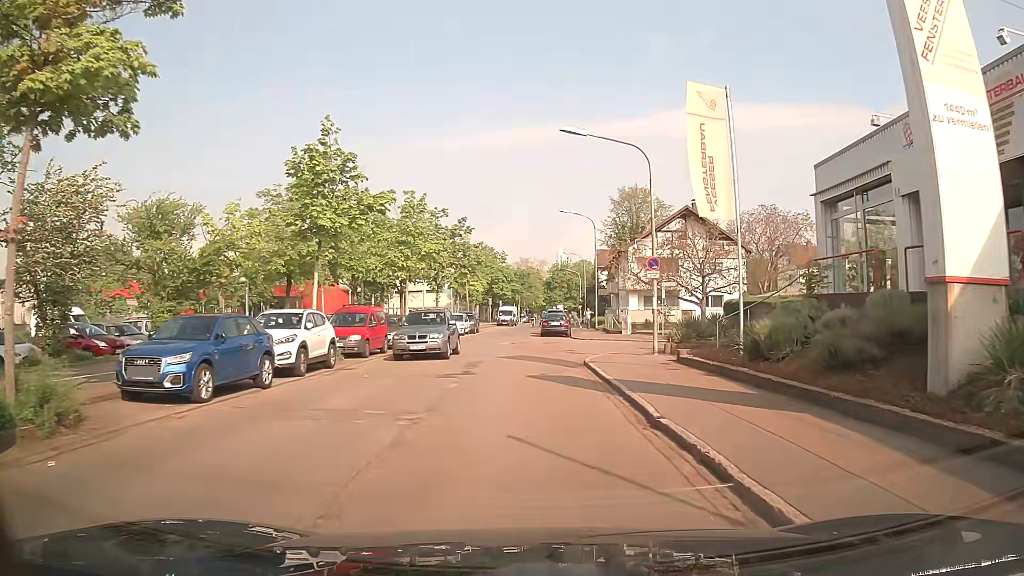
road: residential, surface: asphalt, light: Day
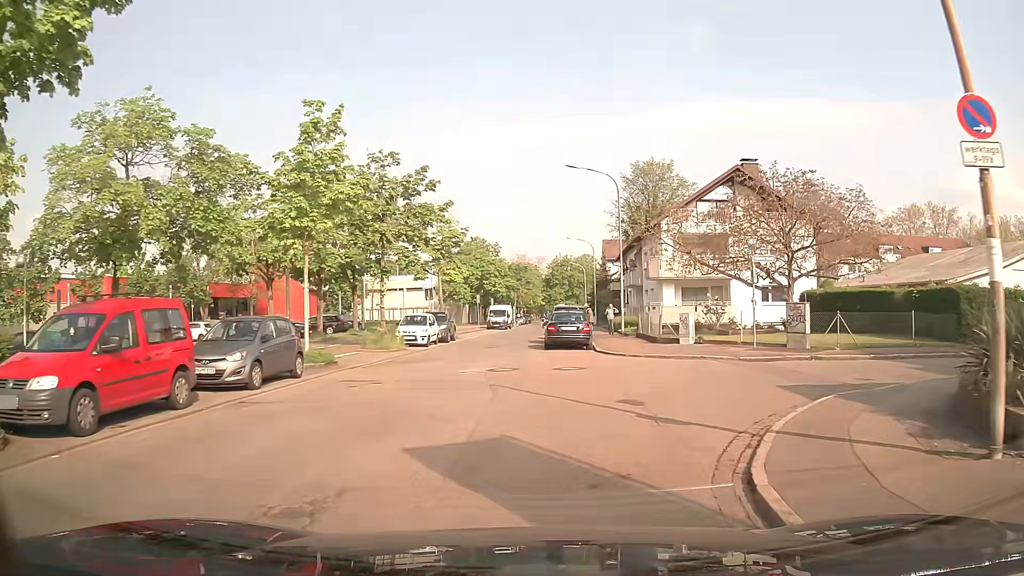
(+0.4, +15.8) m; +2°
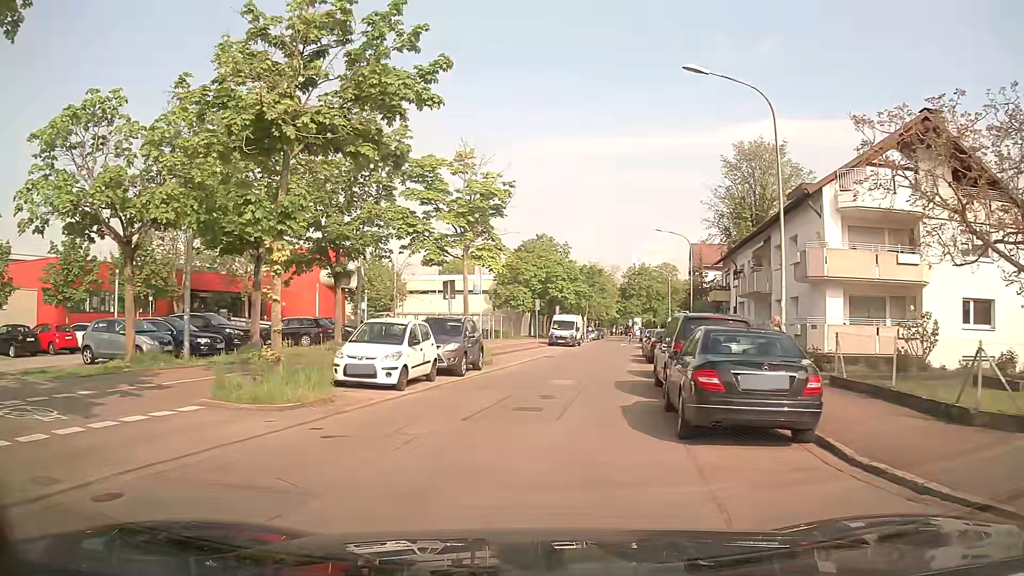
(-0.6, +16.8) m; -8°
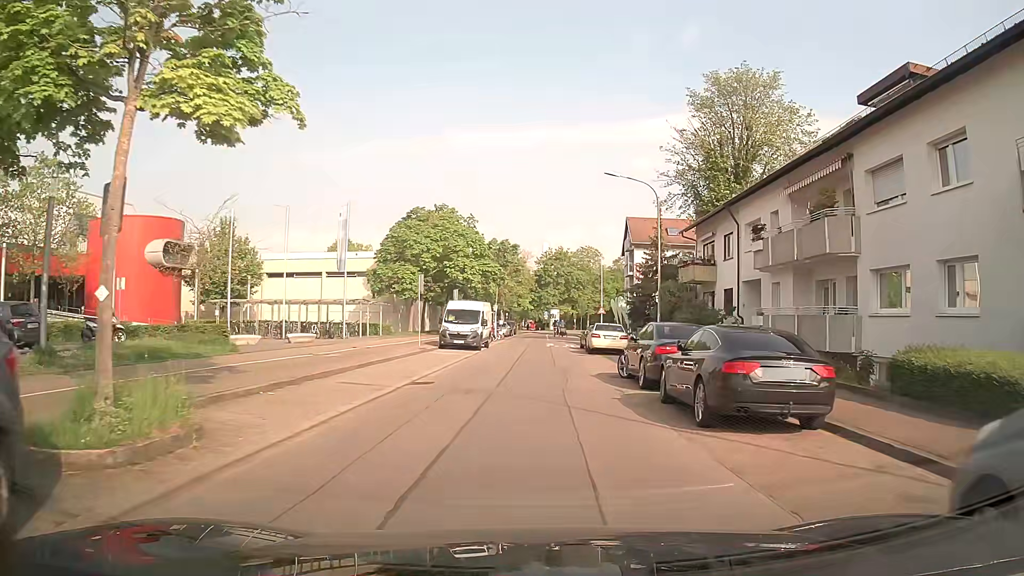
(+1.2, +18.7) m; +8°
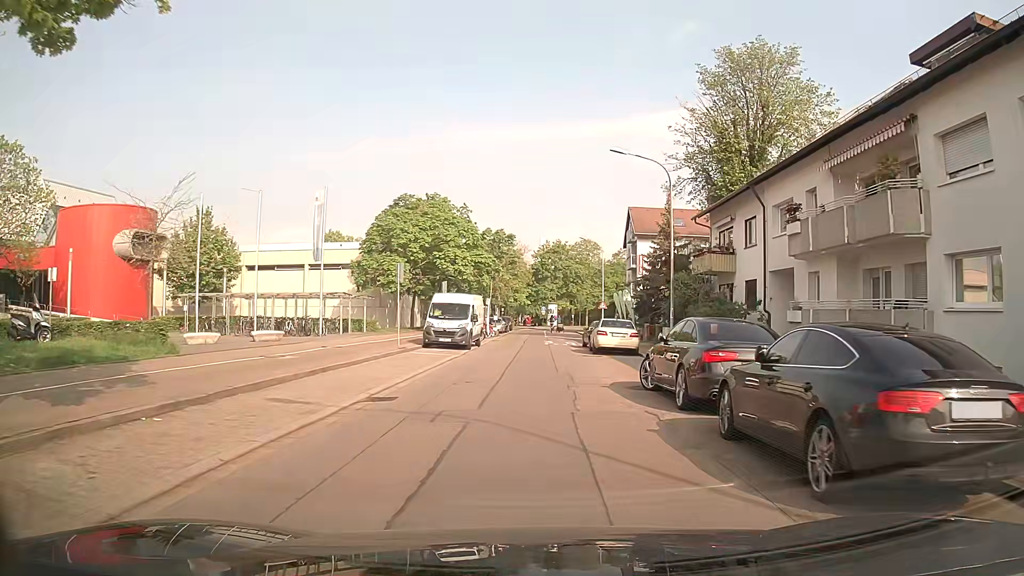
(0.0, +4.1) m; +1°
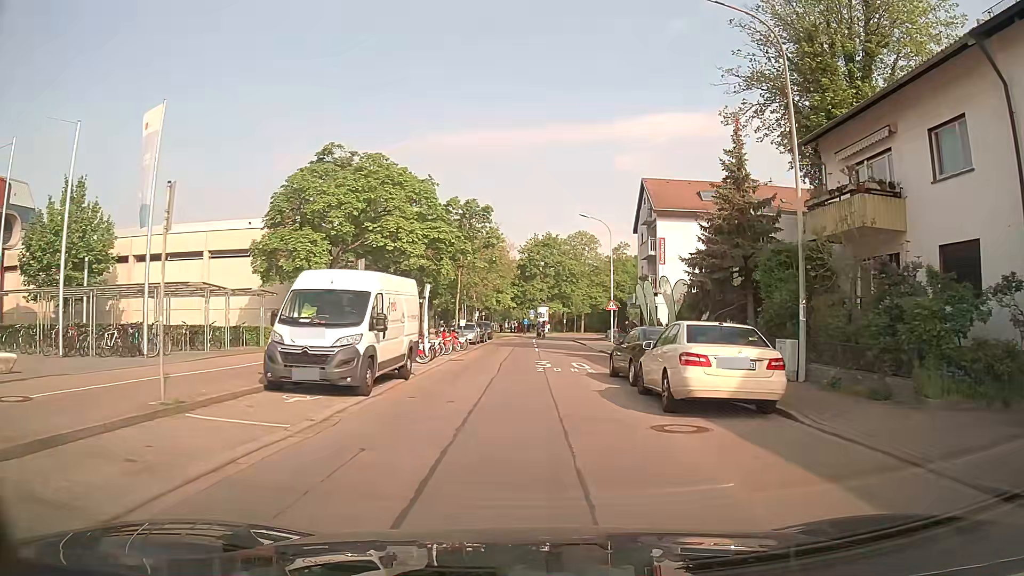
(+0.1, +16.9) m; +2°
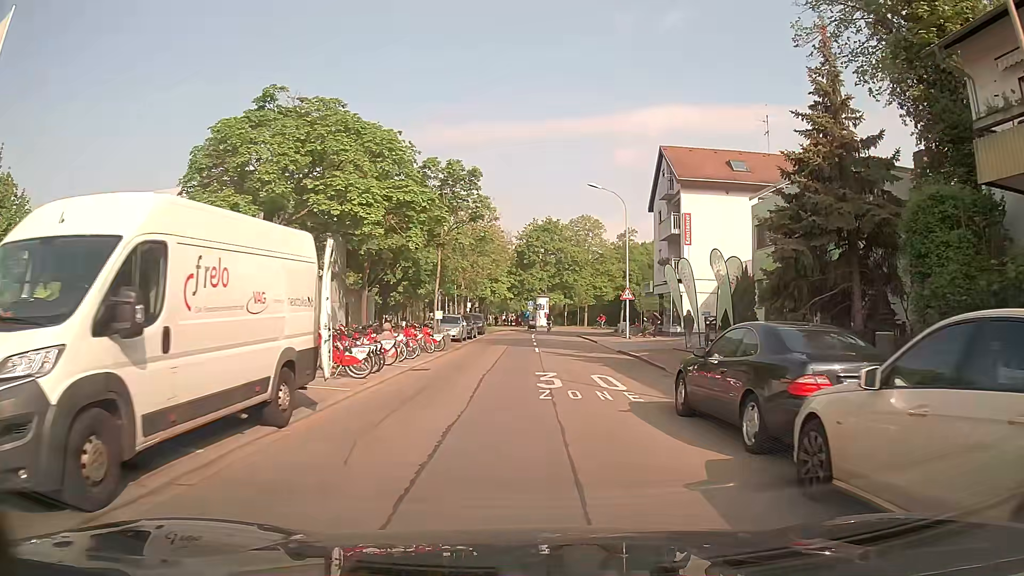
(-0.1, +8.6) m; -1°
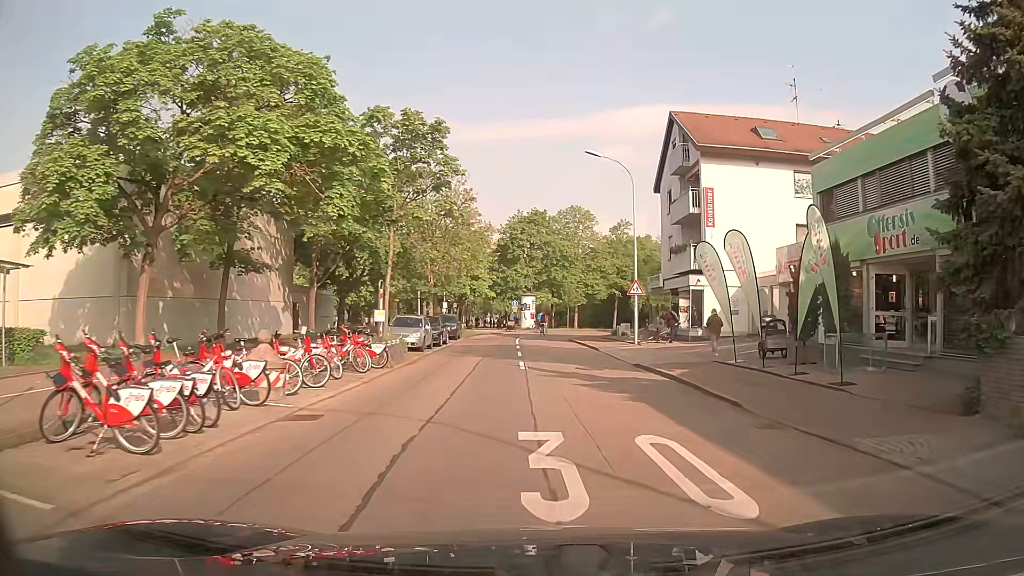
(0.0, +8.4) m; +1°
(+1, +10) (+1, +20) (+1, +30) (+1, +40) (+1, +50) (+6, +58) (+15, +62) (+25, +60) (+34, +55) (+42, +50) m
